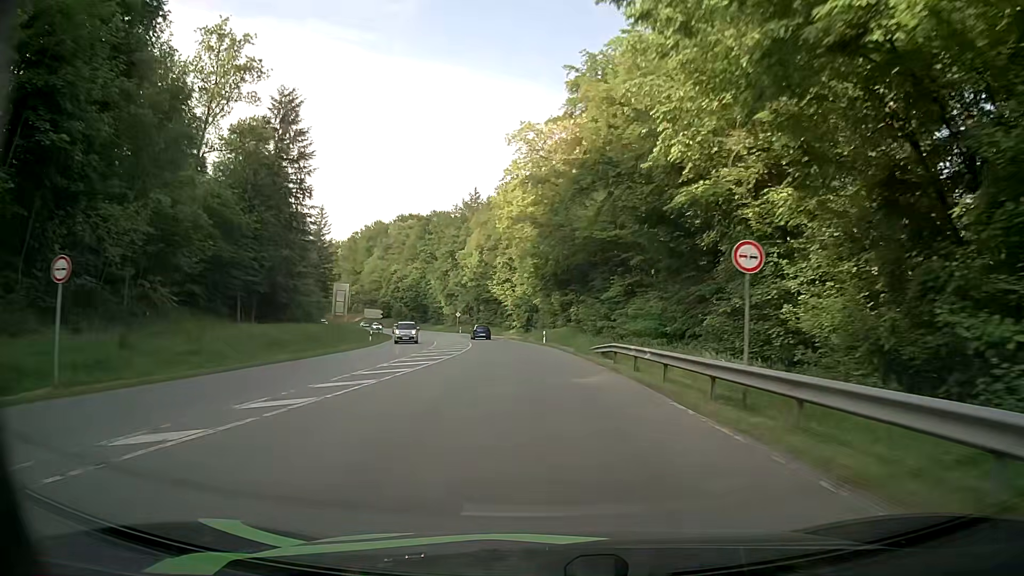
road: secondary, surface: asphalt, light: Day
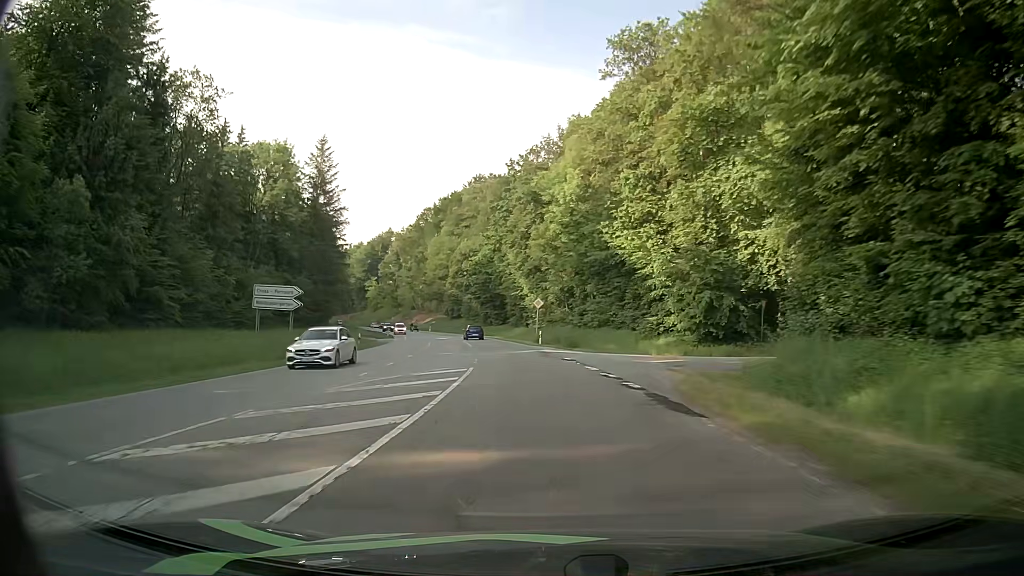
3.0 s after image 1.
(-5.0, +60.2) m; -10°
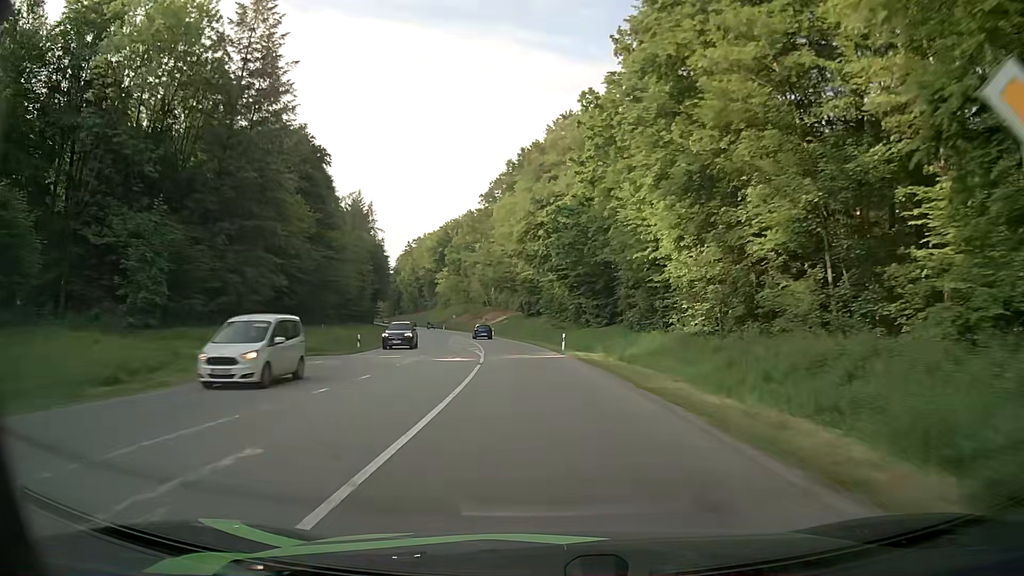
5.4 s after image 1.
(-3.4, +46.7) m; -8°
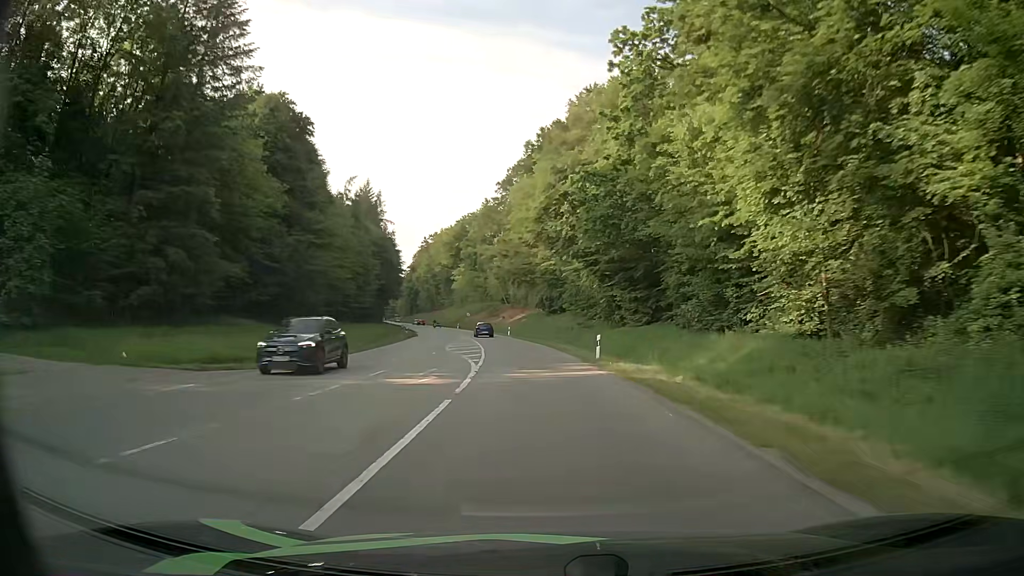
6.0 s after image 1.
(-0.2, +11.6) m; -2°
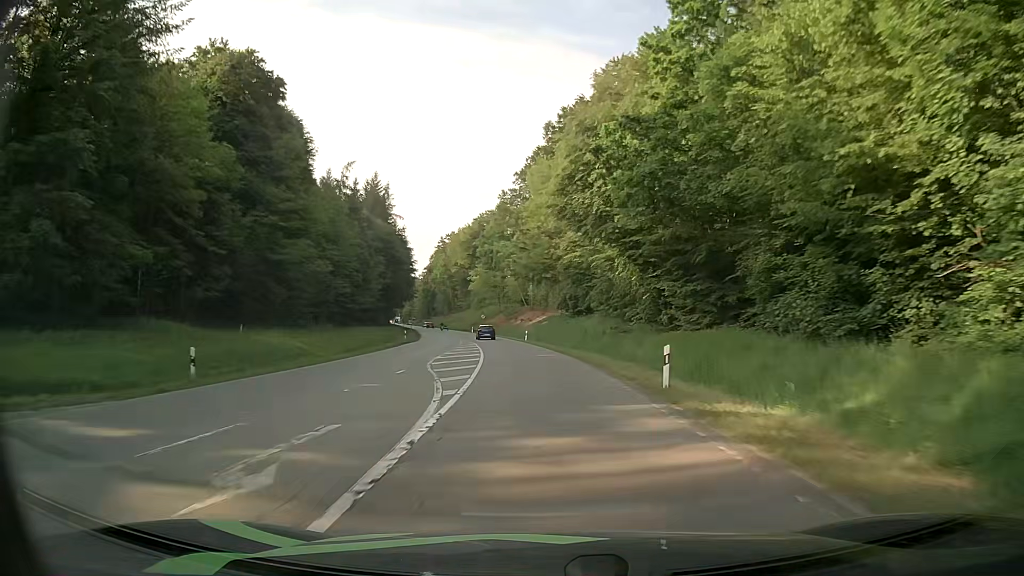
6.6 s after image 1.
(-0.2, +11.6) m; -2°
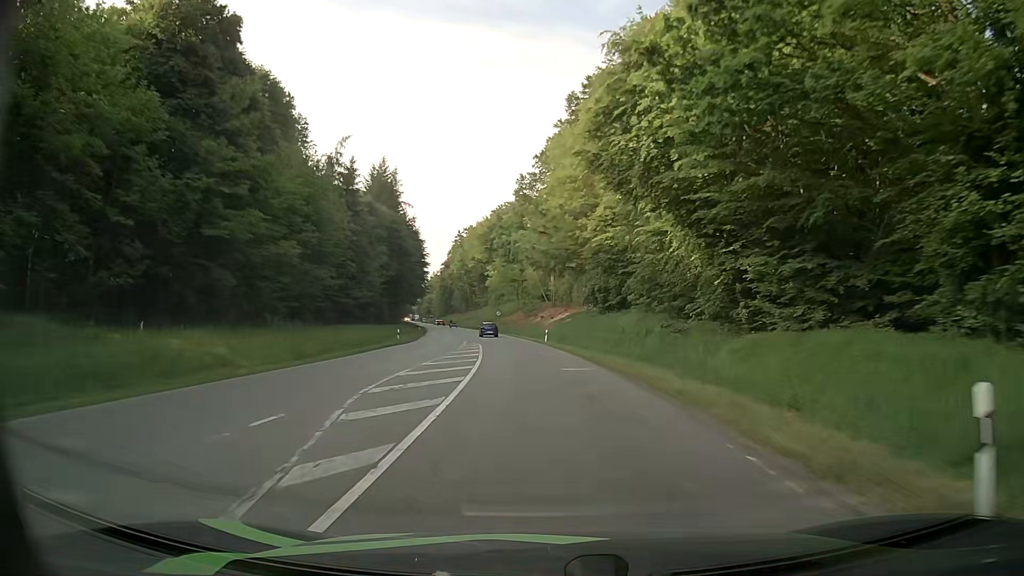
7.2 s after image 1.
(-0.2, +11.6) m; -1°
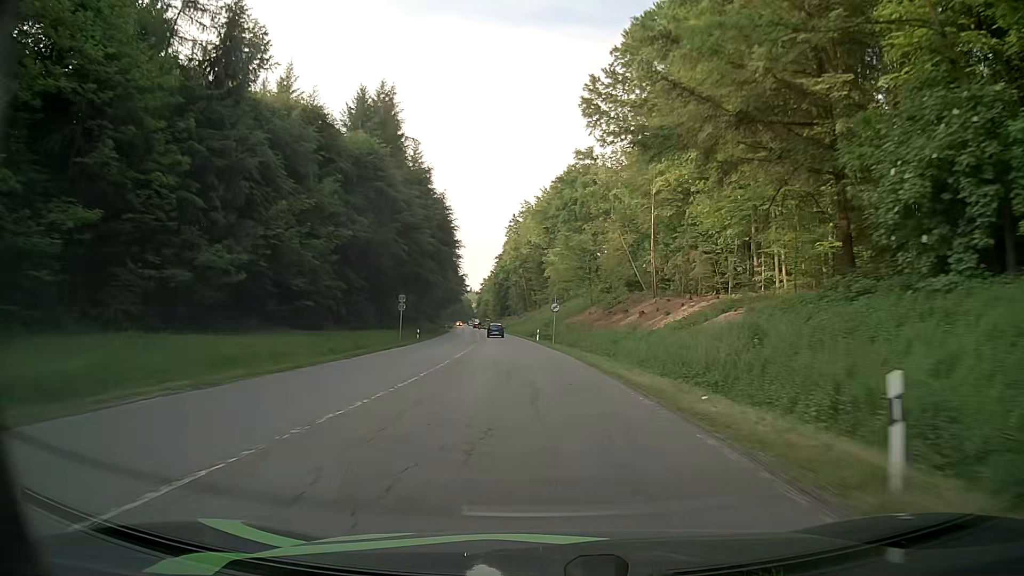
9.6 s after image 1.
(-2.8, +46.3) m; -7°
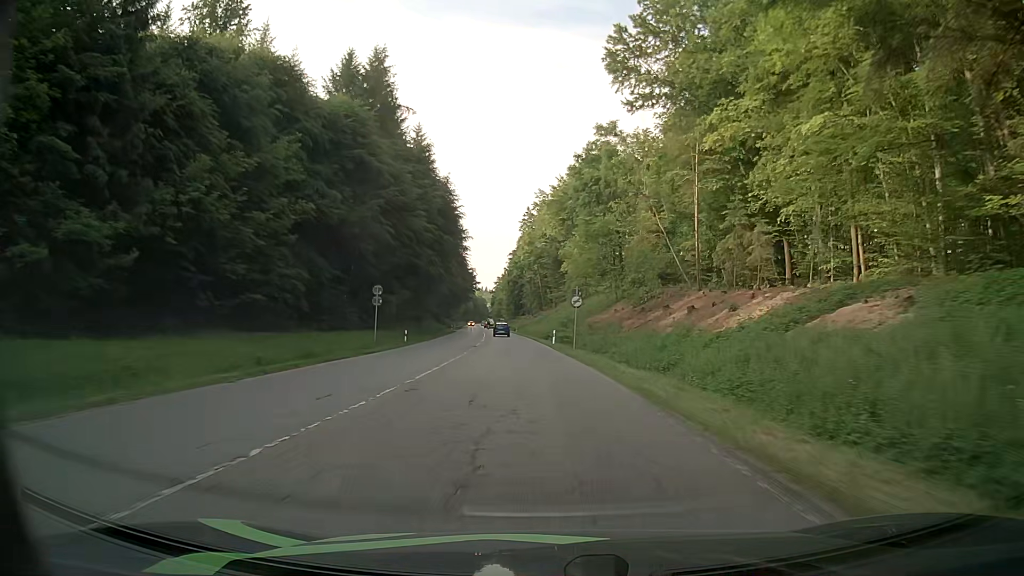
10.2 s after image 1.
(0.0, +11.6) m; 0°
(0, +10) (0, +20) (-1, +30) (-2, +40) (-3, +50) (-3, +60) (-4, +70) (-5, +80) (-6, +90) (-7, +100) m
